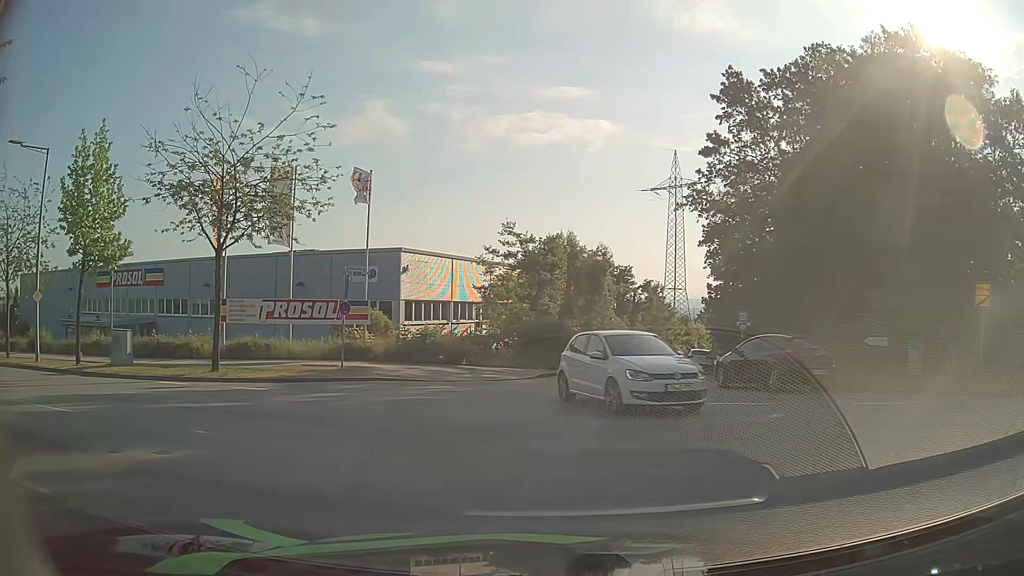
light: Day
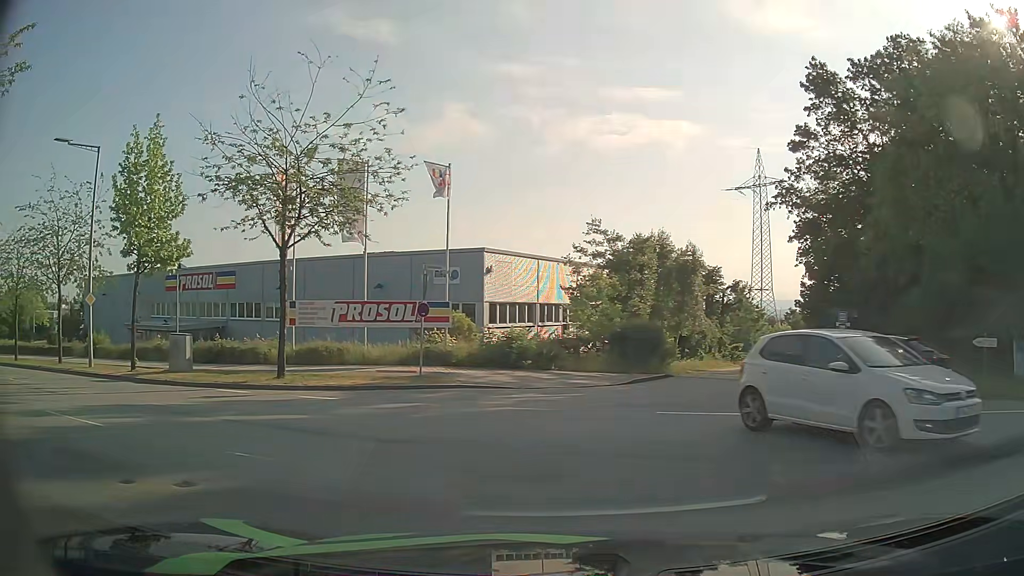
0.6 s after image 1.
(-0.1, +1.7) m; -8°
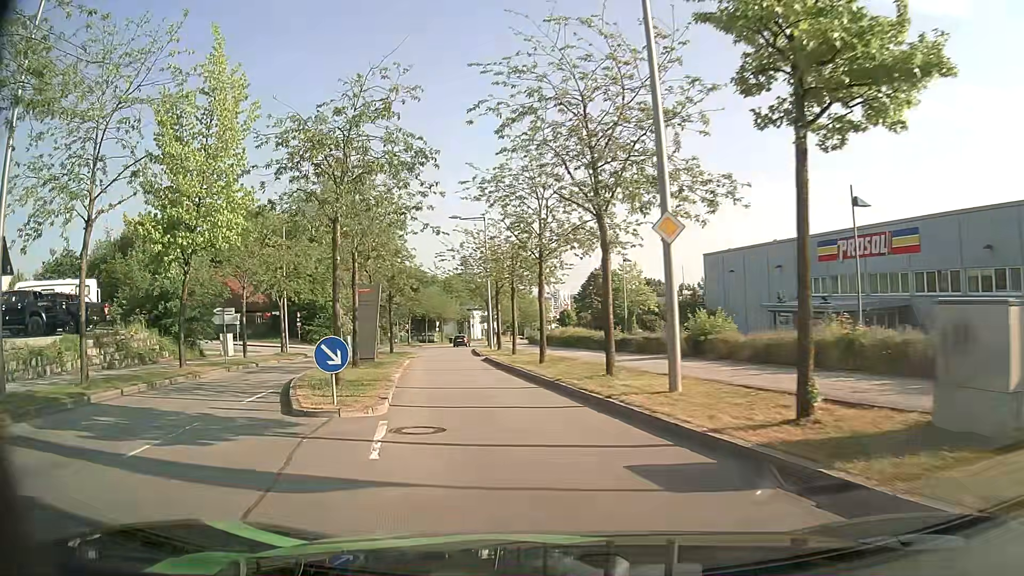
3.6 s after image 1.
(-8.9, +14.9) m; -54°
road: residential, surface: asphalt
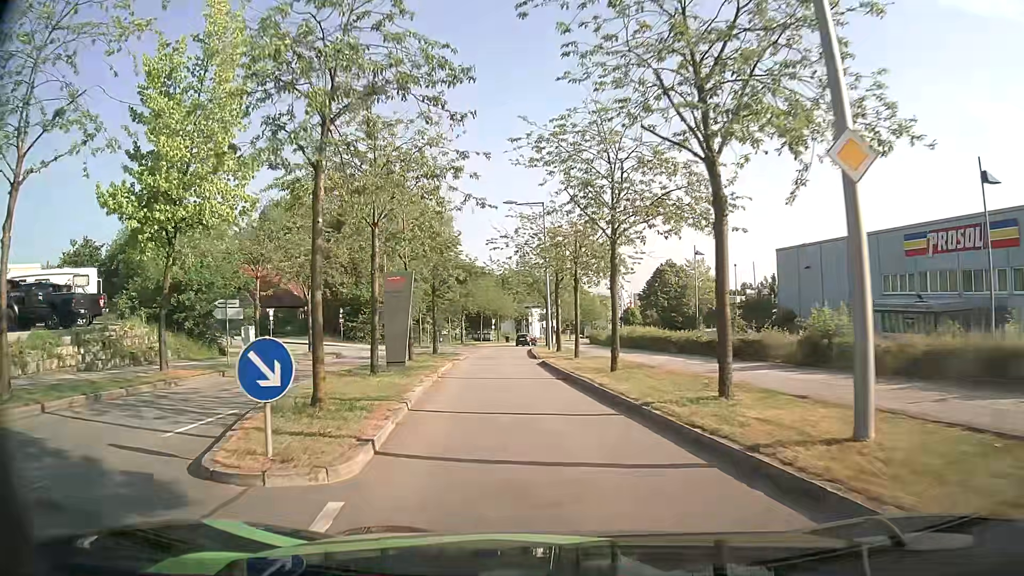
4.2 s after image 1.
(-0.2, +5.1) m; -5°
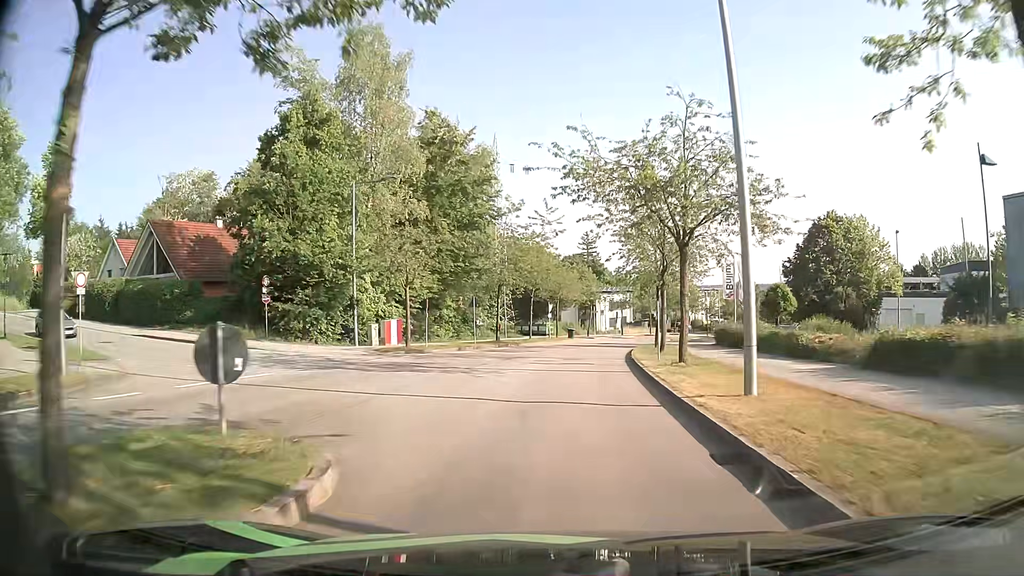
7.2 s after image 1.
(-2.2, +30.5) m; -5°
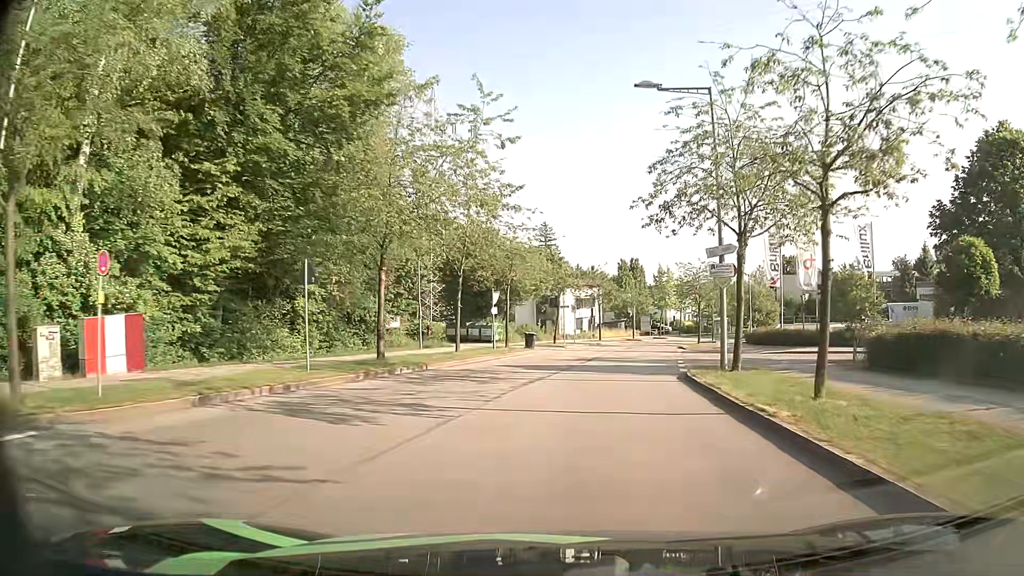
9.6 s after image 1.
(+0.3, +24.7) m; +3°
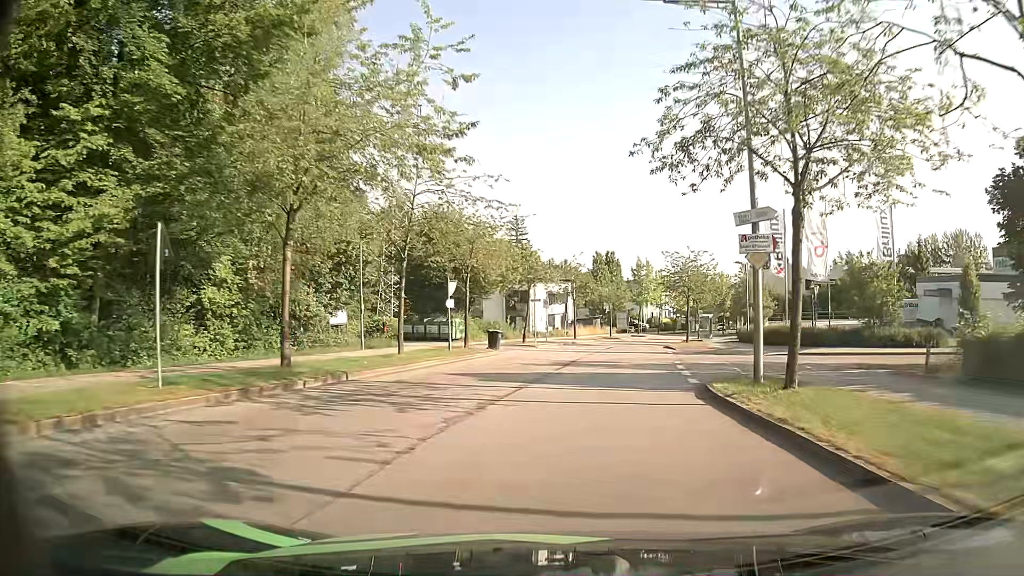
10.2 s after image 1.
(+0.1, +6.3) m; +3°
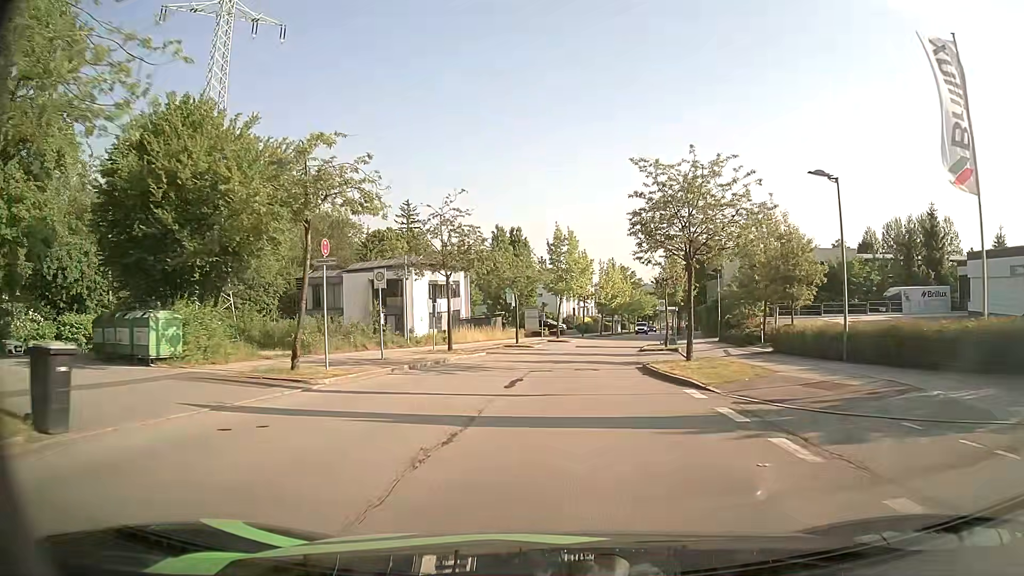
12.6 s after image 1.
(+2.0, +26.5) m; +8°
(0, +10) (+1, +20) (+2, +30) (+3, +40) (+5, +50) (+7, +59) (+9, +69) (+11, +79) (+12, +89) (+14, +99) m
